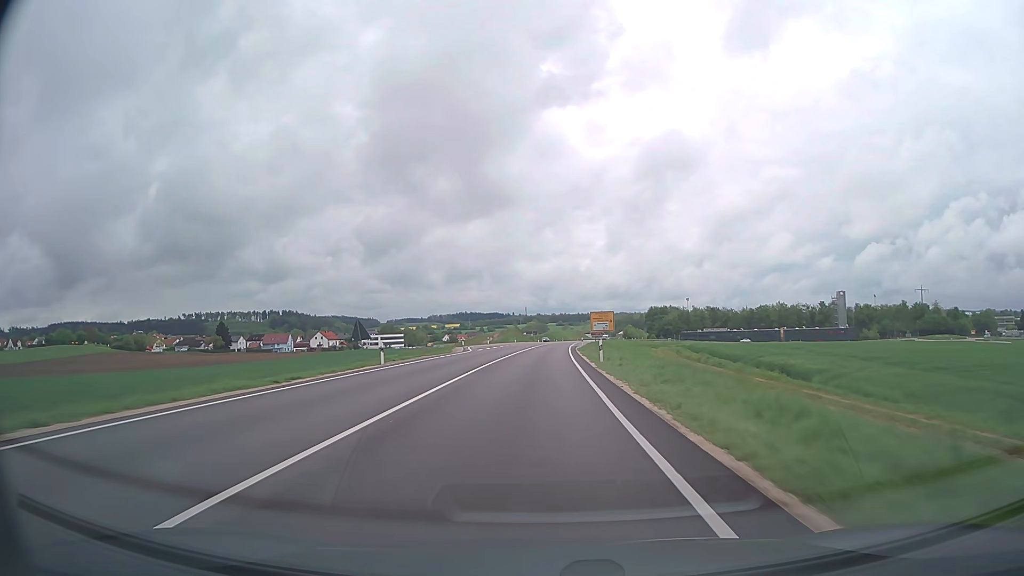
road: trunk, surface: asphalt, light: Day
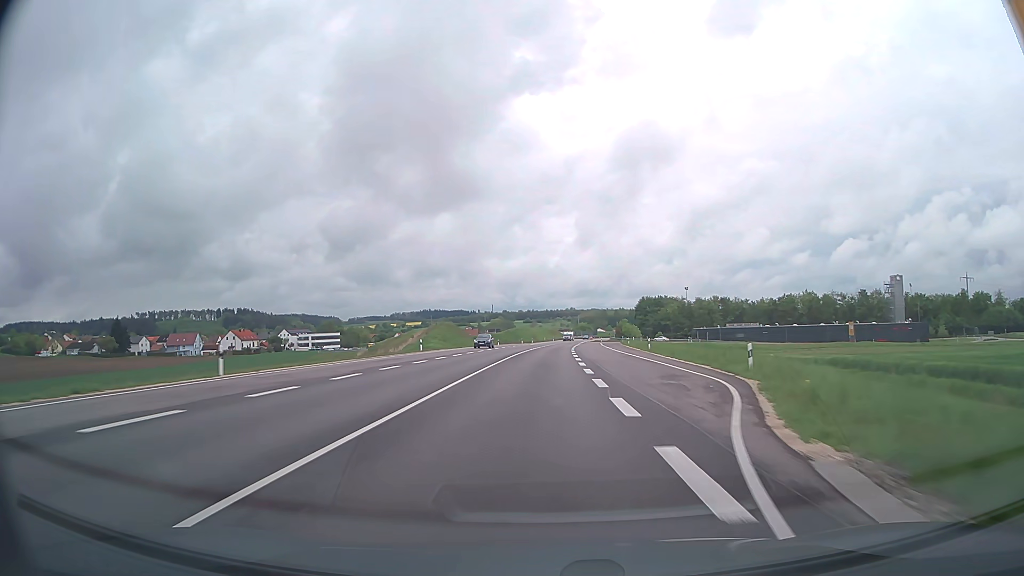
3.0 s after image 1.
(+1.8, +79.3) m; +3°
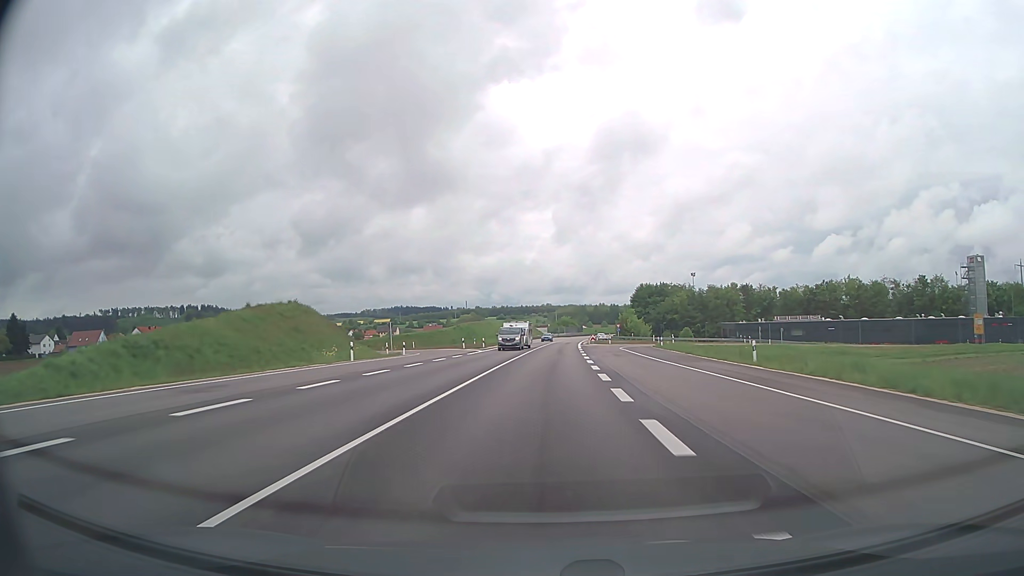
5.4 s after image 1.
(+1.2, +63.5) m; +2°
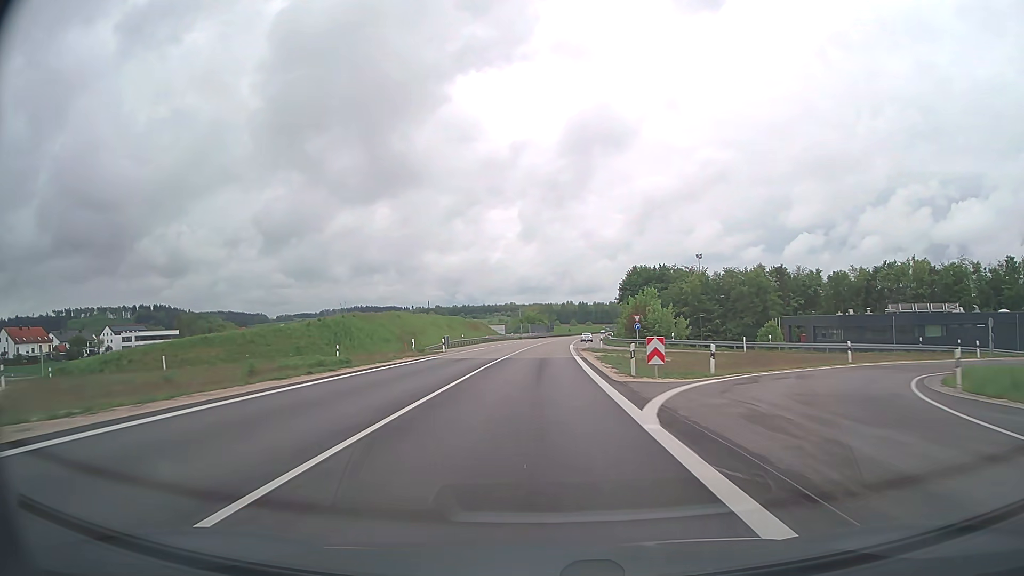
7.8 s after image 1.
(+1.7, +63.5) m; +3°
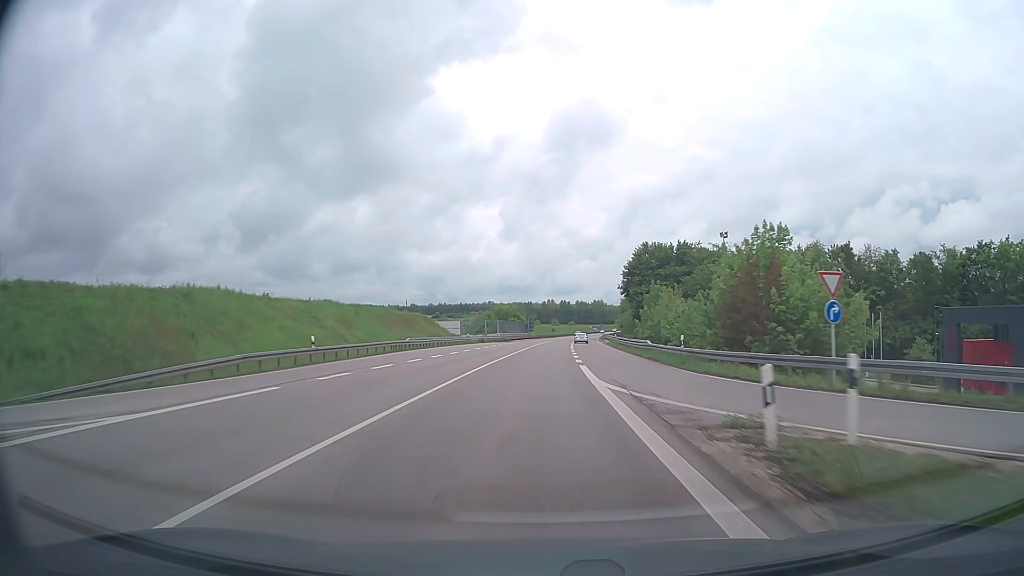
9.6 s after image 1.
(+0.6, +47.5) m; +2°
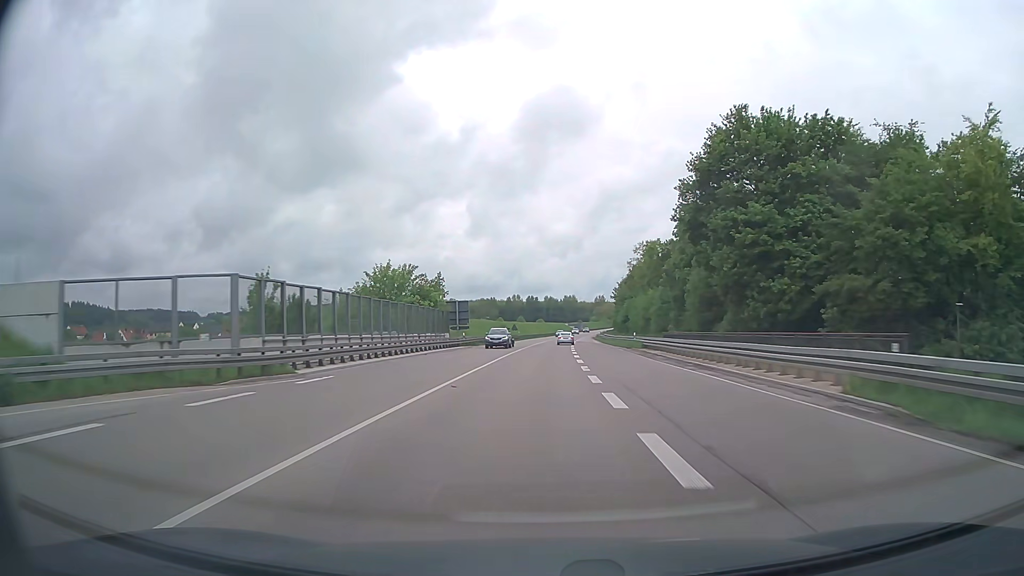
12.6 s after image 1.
(+1.9, +79.1) m; +3°
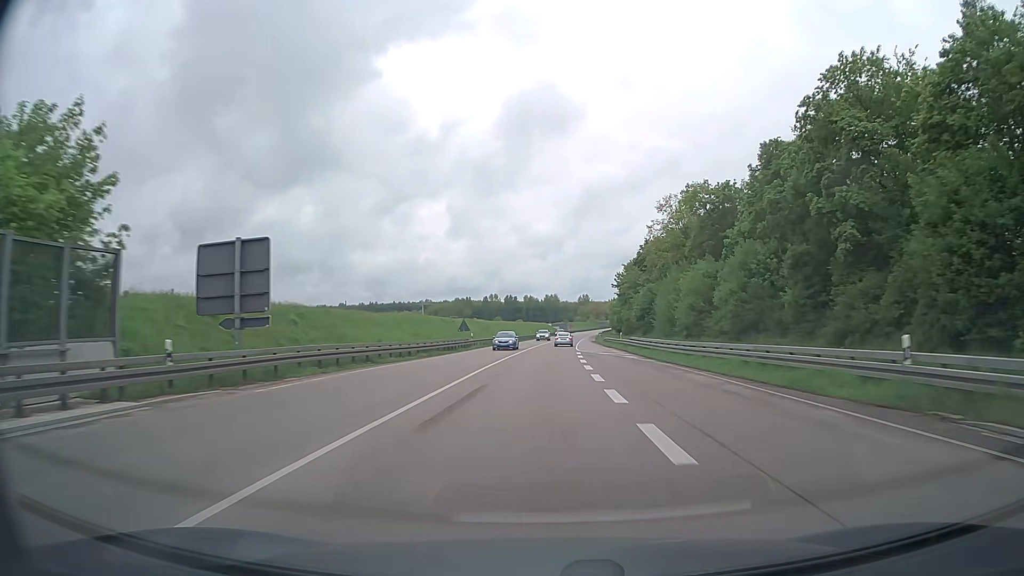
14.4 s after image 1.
(+0.6, +46.9) m; +2°
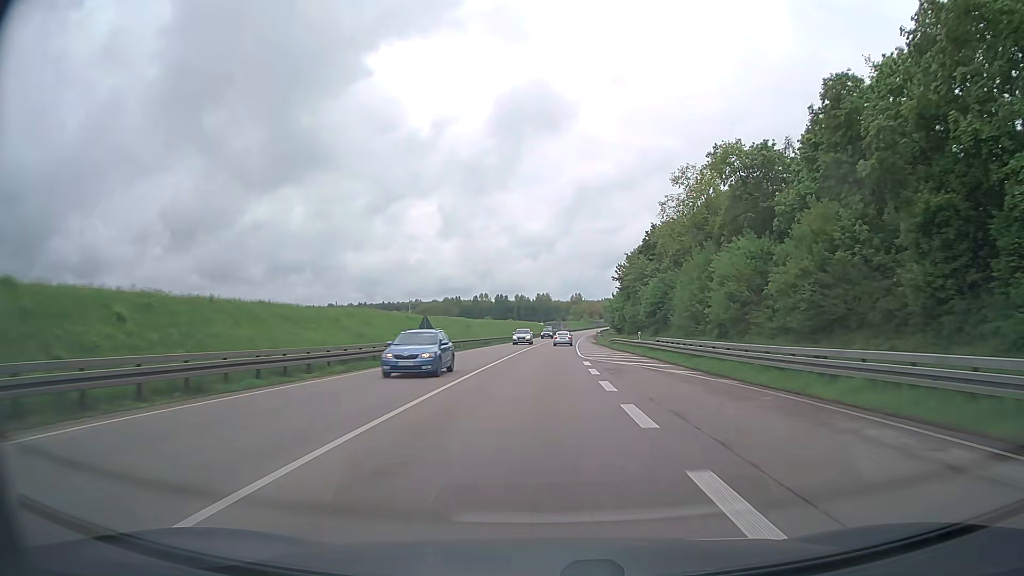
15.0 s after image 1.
(+0.1, +15.7) m; +1°
(0, +10) (0, +20) (0, +30) (+1, +40) (+1, +50) (+1, +60) (+2, +70) (+2, +80) (+3, +90) (+3, +100) m
